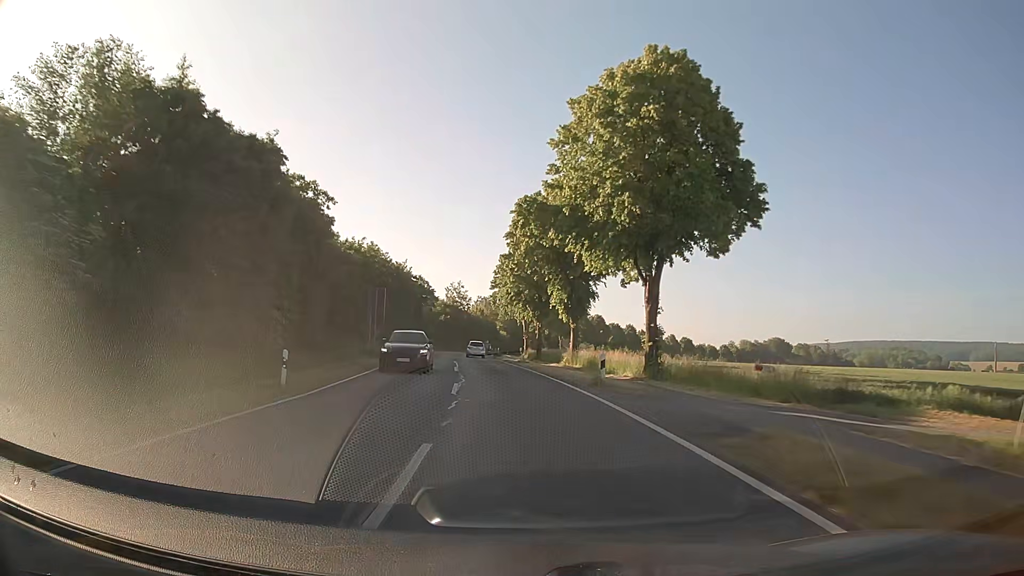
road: secondary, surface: asphalt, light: Day
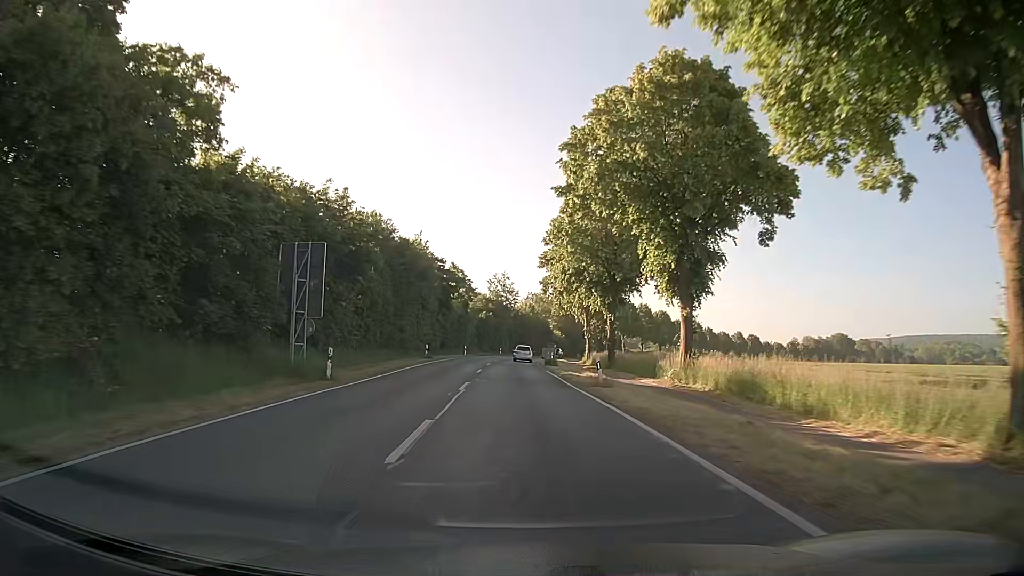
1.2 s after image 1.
(-0.9, +22.0) m; -4°
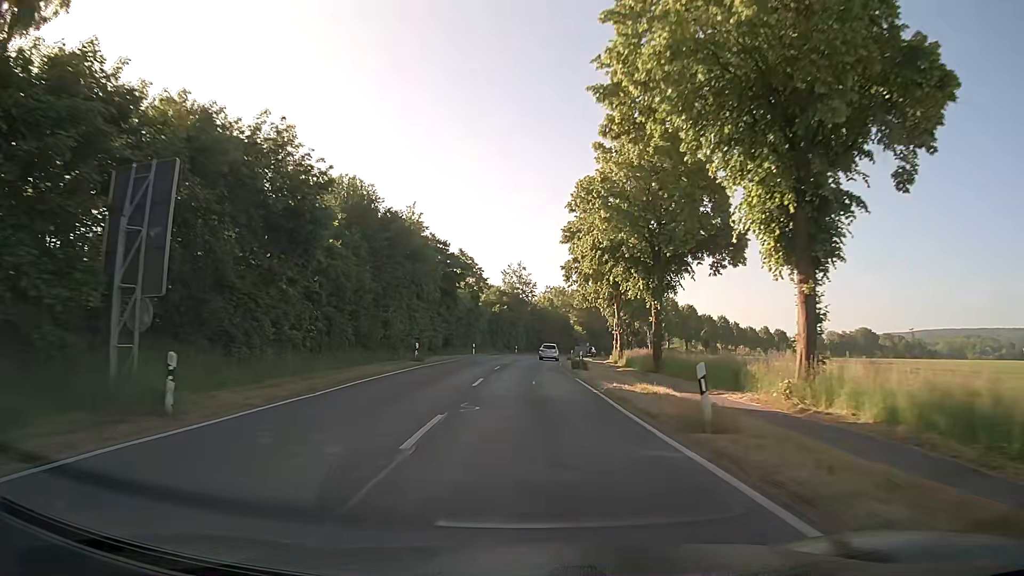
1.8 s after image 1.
(-0.2, +11.0) m; -2°
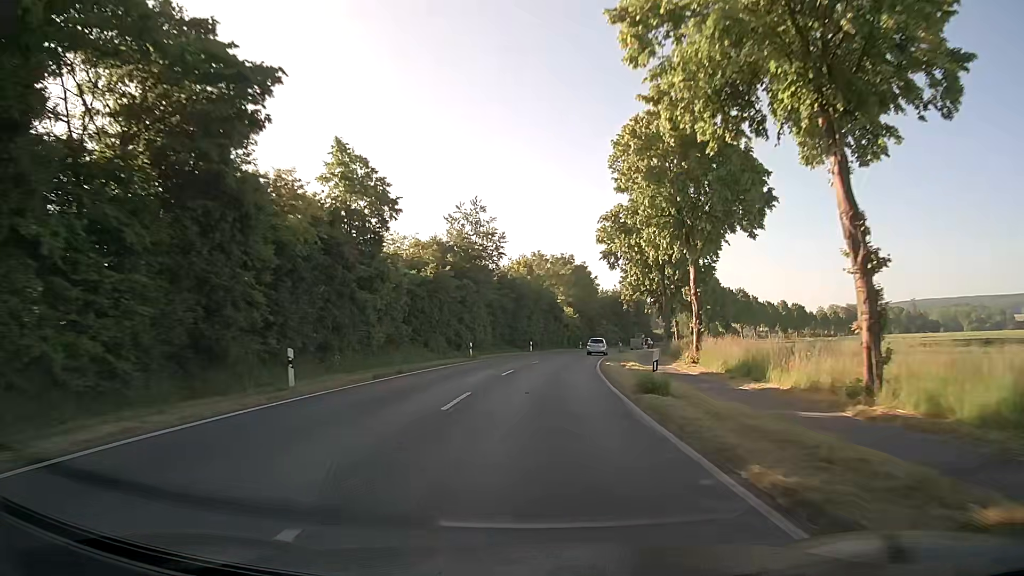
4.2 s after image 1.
(+0.3, +44.1) m; +2°
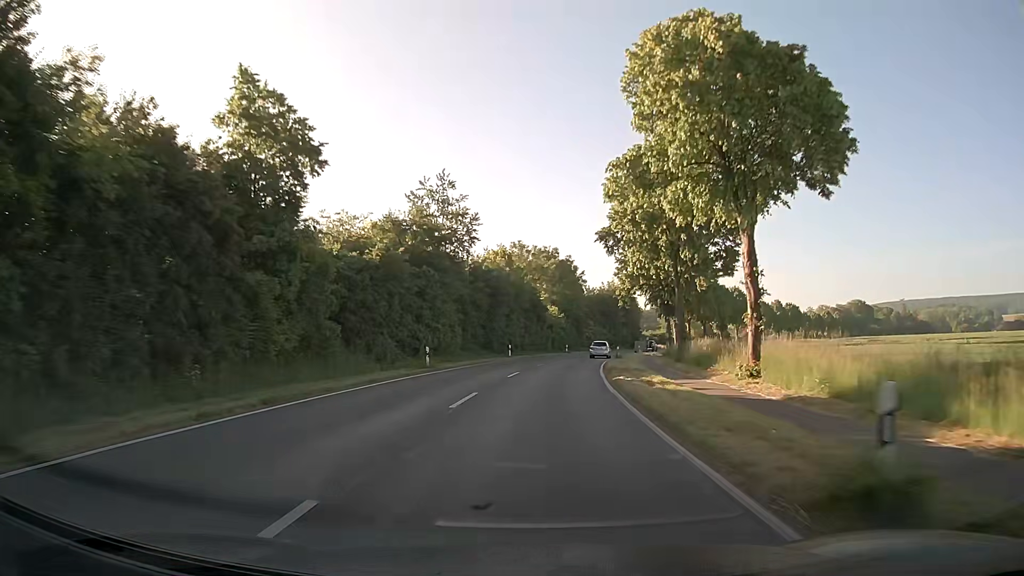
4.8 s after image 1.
(+0.2, +11.0) m; +2°
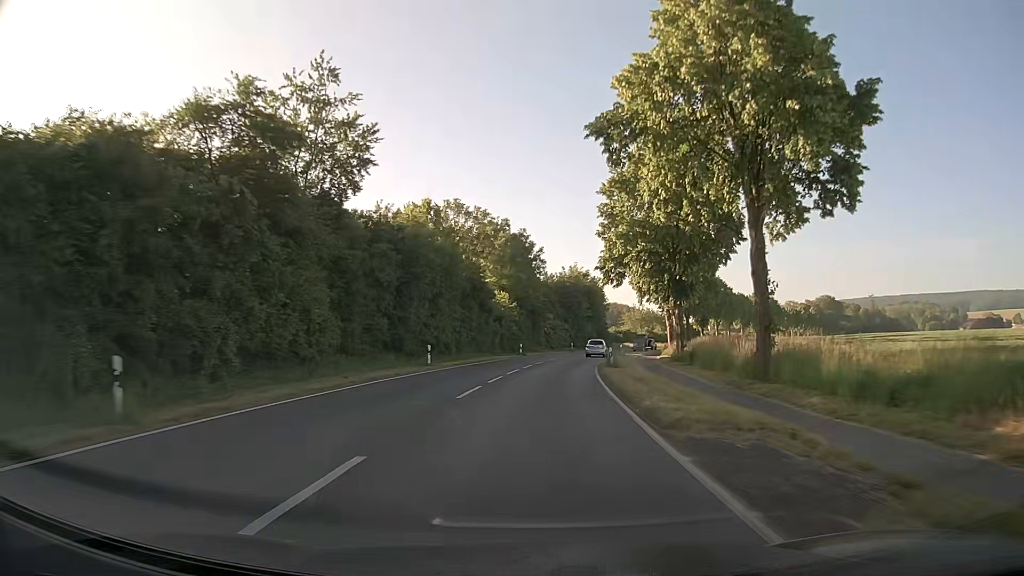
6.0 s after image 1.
(+0.8, +22.1) m; +4°
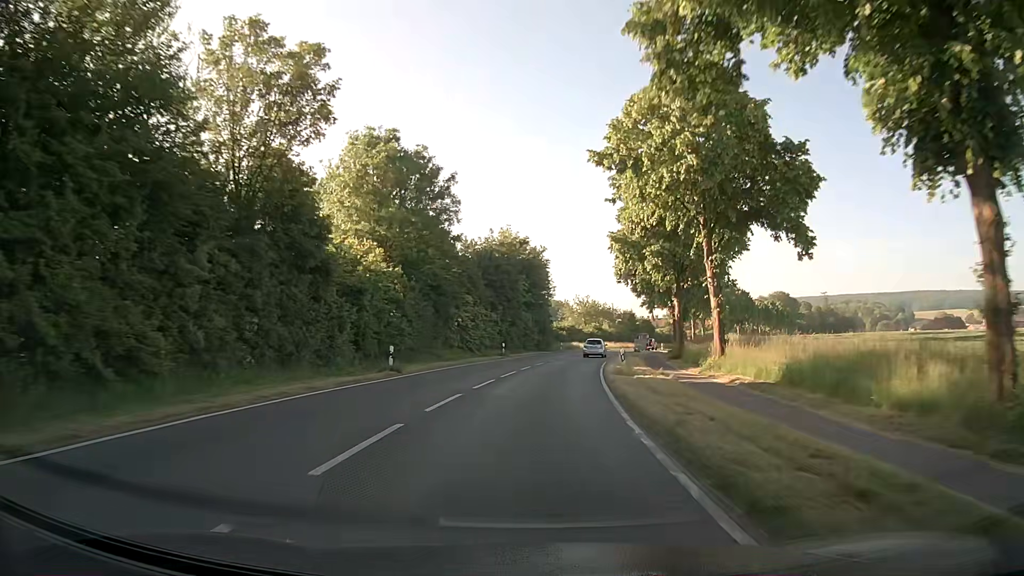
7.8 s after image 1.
(+1.7, +33.1) m; +6°
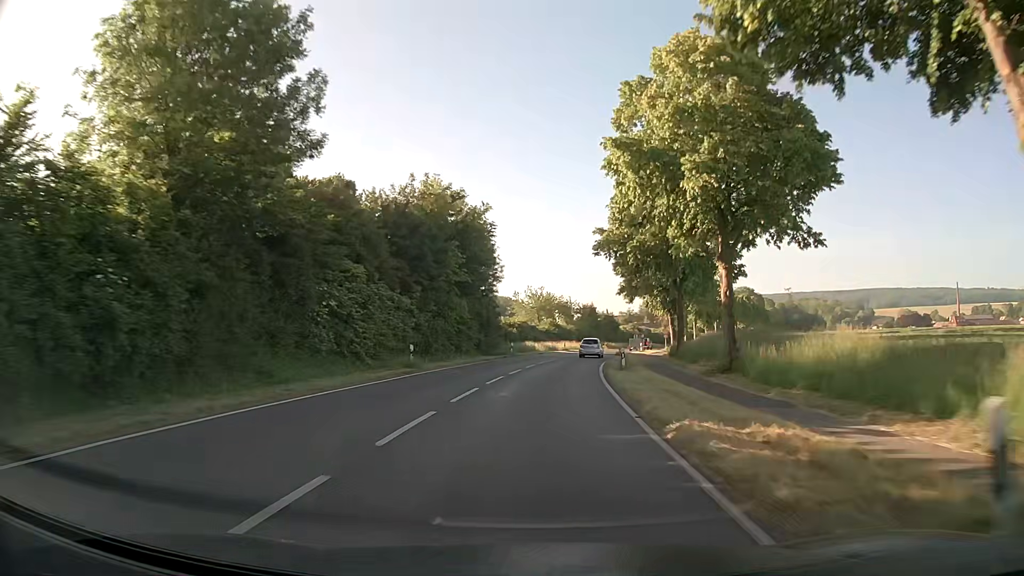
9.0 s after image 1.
(+0.8, +22.1) m; +4°
(0, +10) (+1, +20) (+1, +30) (+2, +40) (+4, +50) (+6, +60) (+8, +69) (+10, +79) (+13, +89) (+16, +98) m
